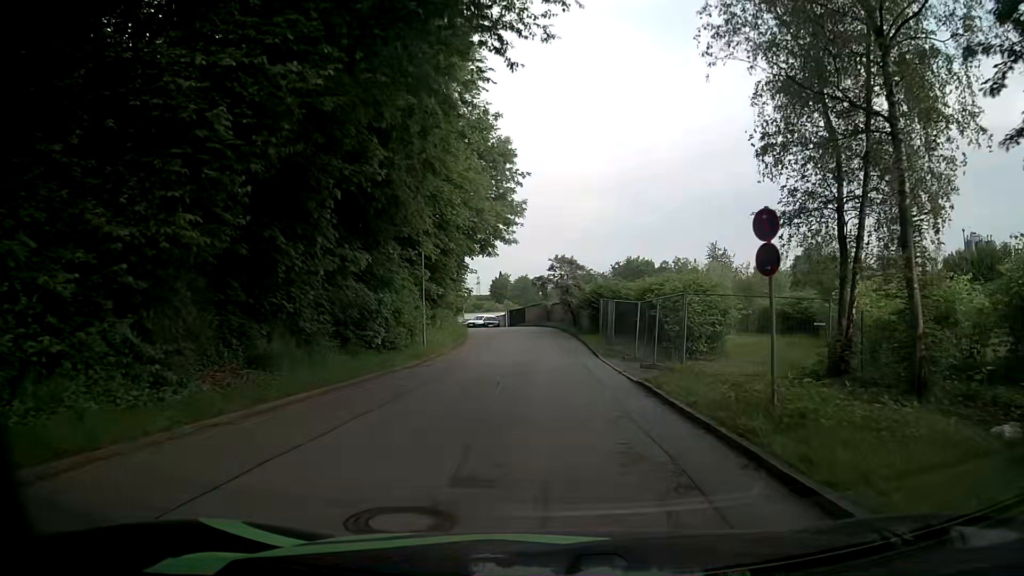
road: residential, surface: asphalt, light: Day
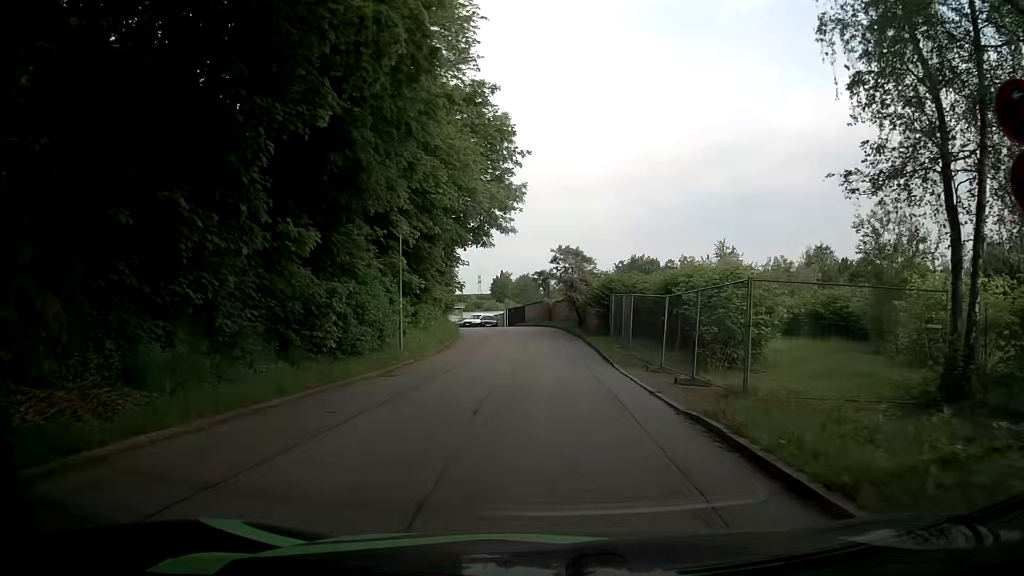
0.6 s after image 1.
(0.0, +5.1) m; +1°
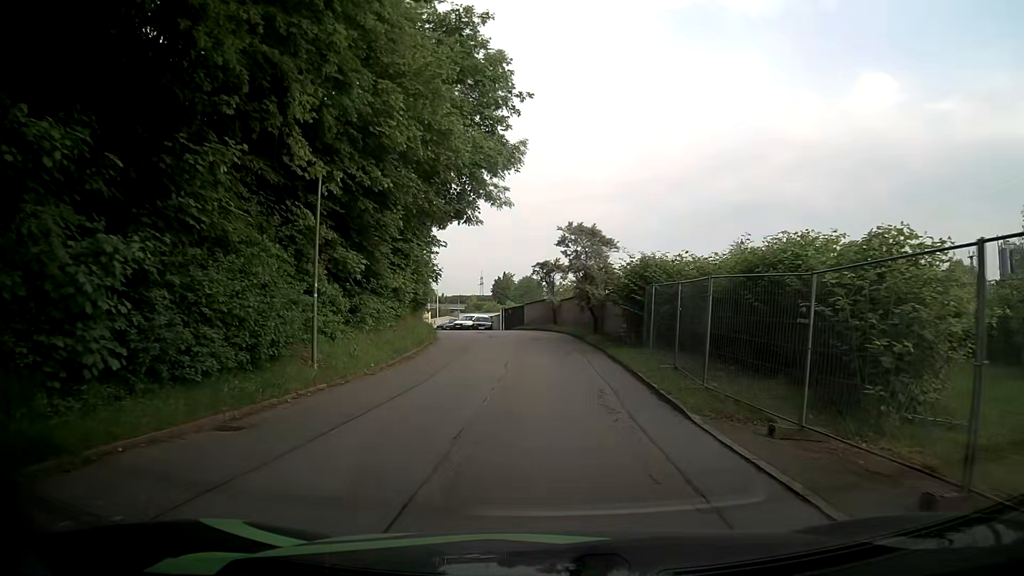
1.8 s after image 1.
(-0.1, +9.8) m; -2°
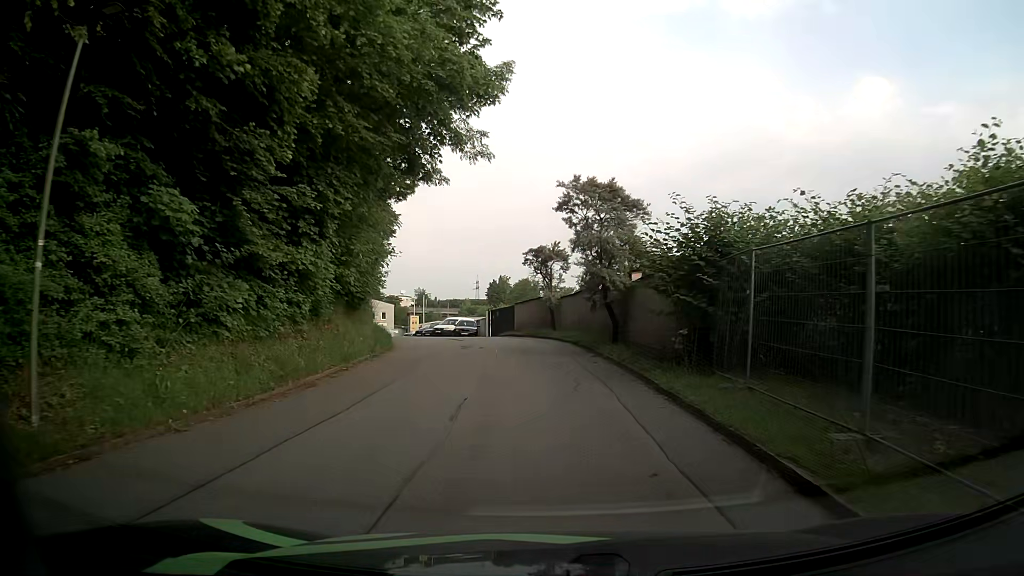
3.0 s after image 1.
(+0.2, +9.3) m; +1°
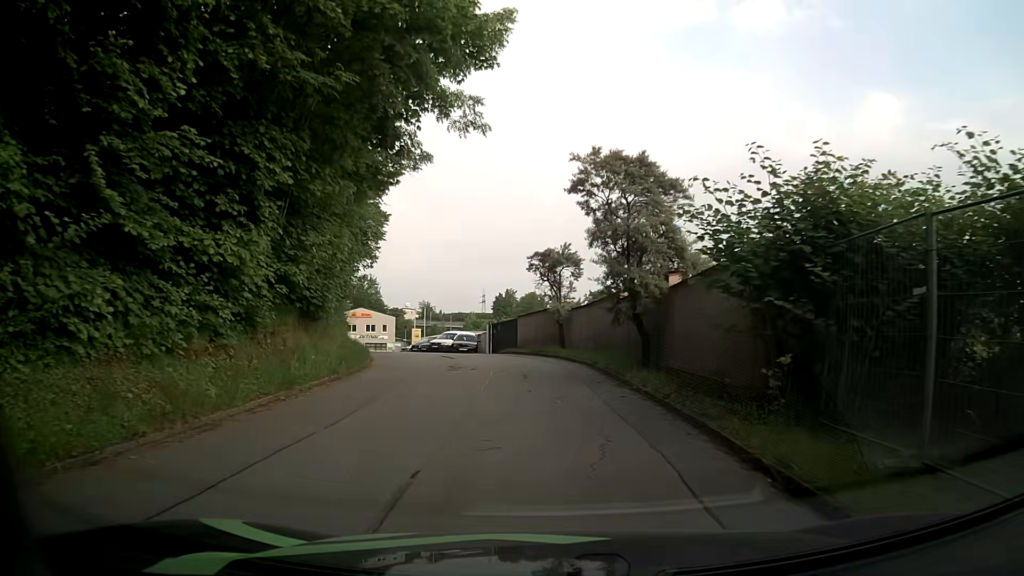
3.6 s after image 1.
(0.0, +4.5) m; -2°
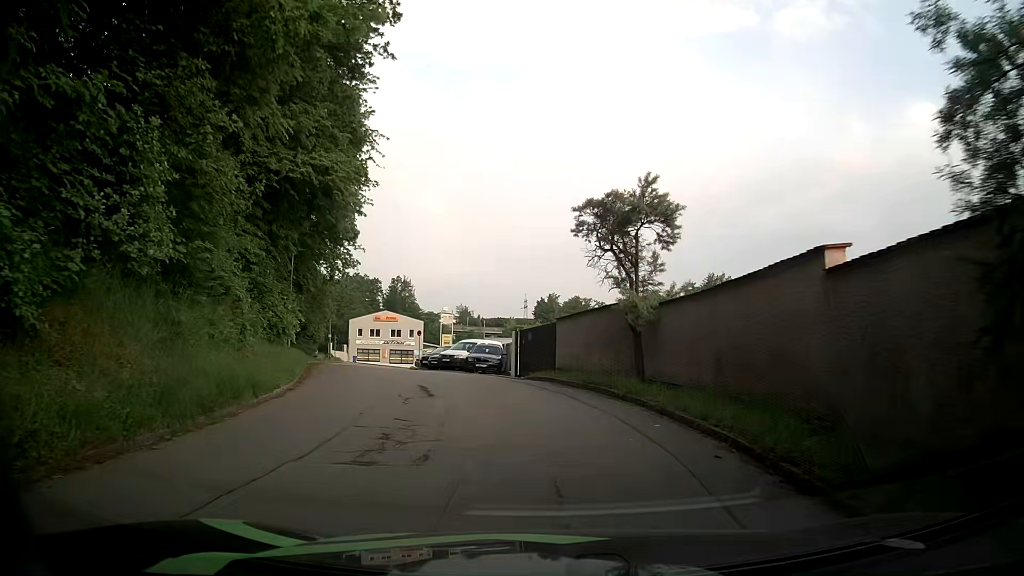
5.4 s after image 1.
(-0.1, +12.1) m; -2°
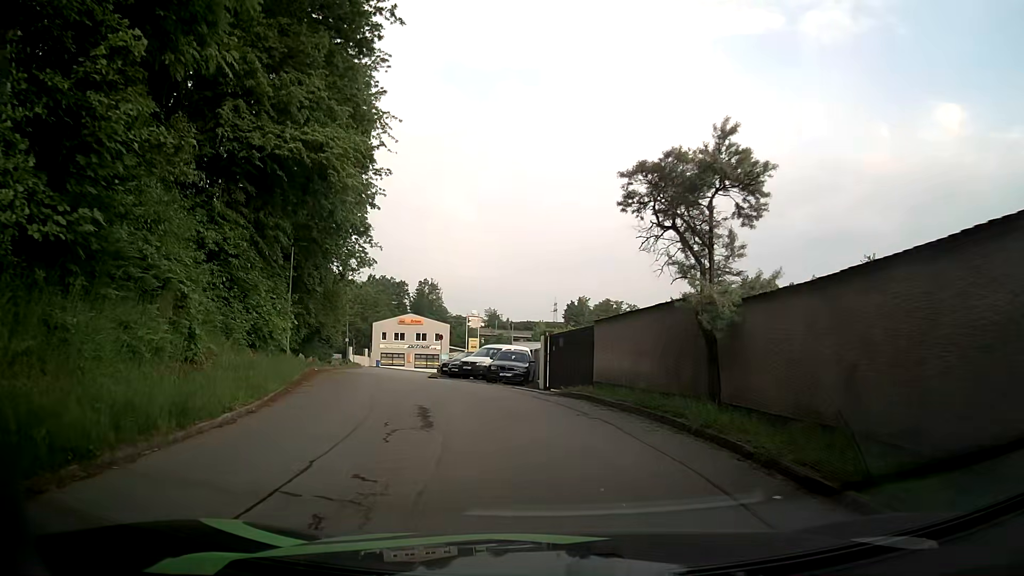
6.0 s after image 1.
(-0.1, +3.6) m; -3°
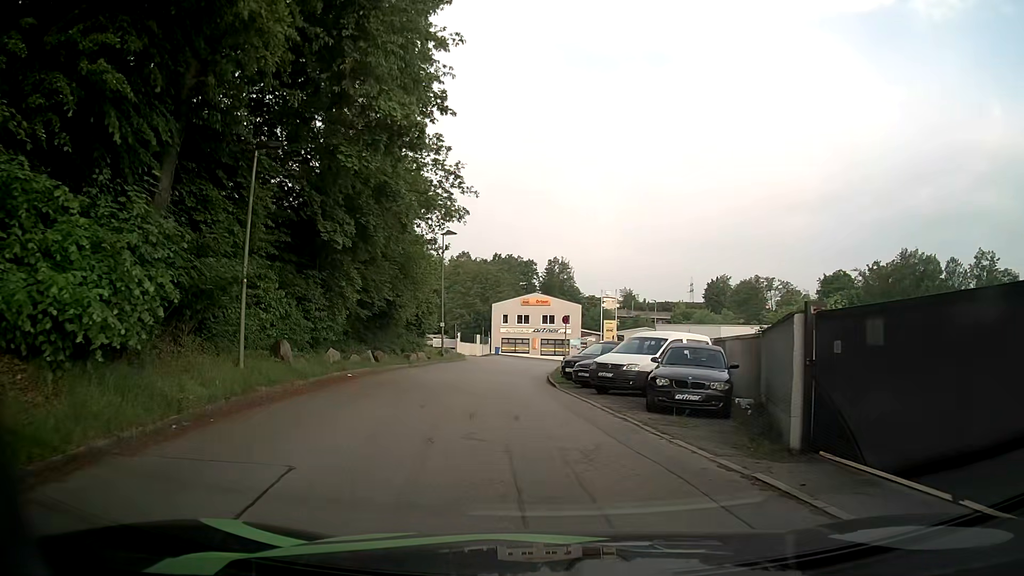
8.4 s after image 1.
(-1.1, +14.1) m; -9°
